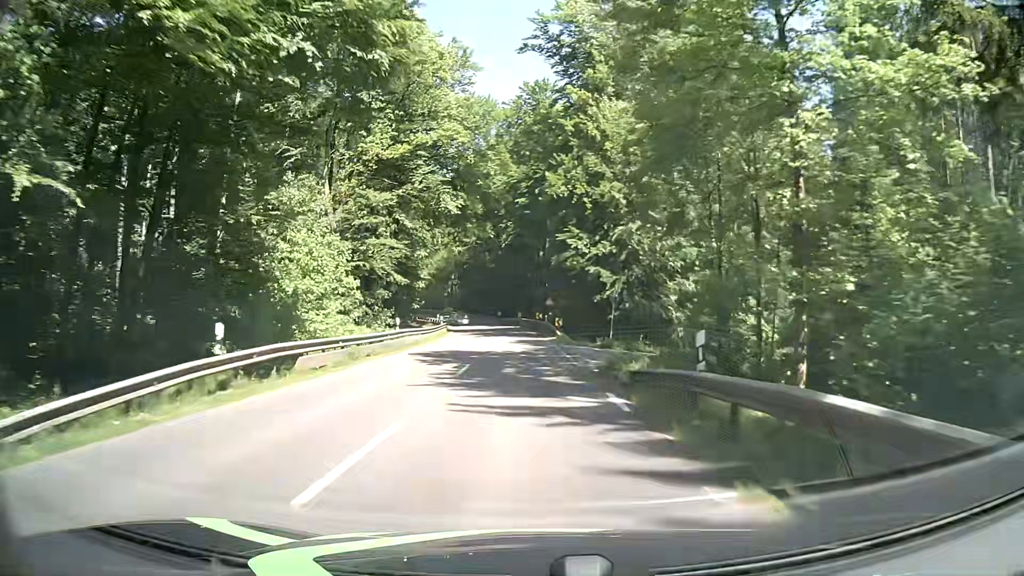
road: secondary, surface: asphalt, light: Day
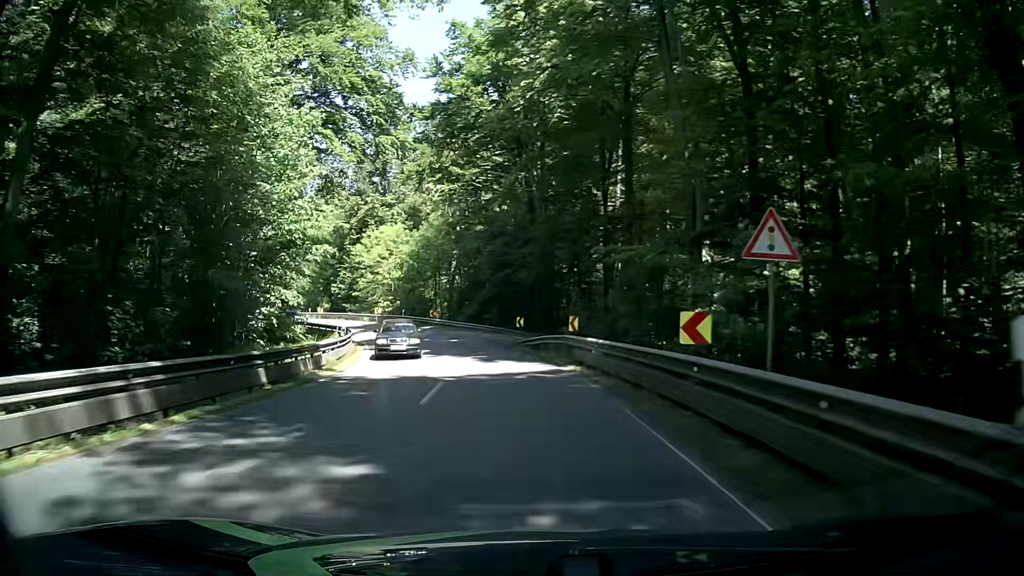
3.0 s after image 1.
(-1.4, +49.3) m; -3°
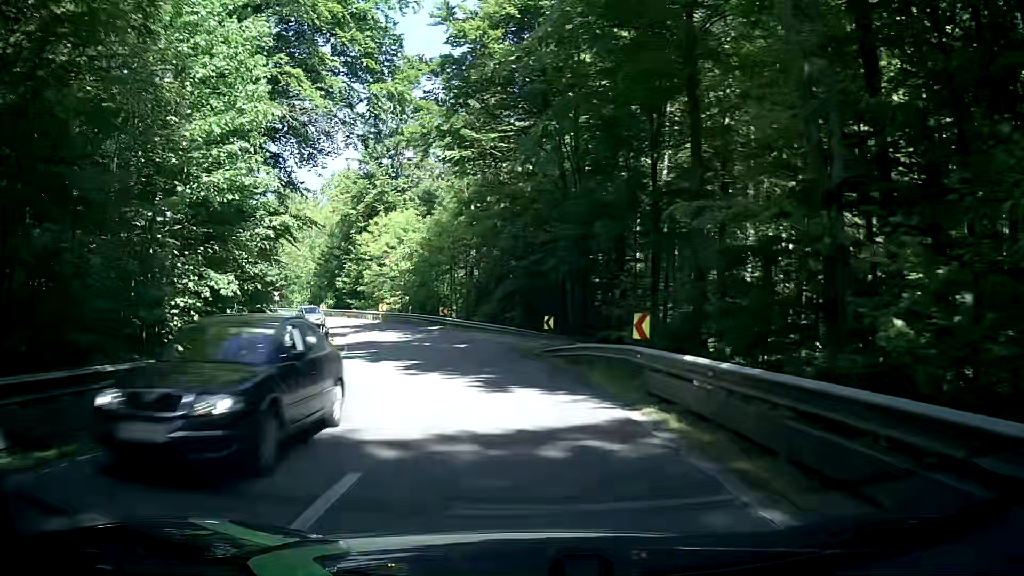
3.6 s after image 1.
(-0.1, +9.1) m; -3°
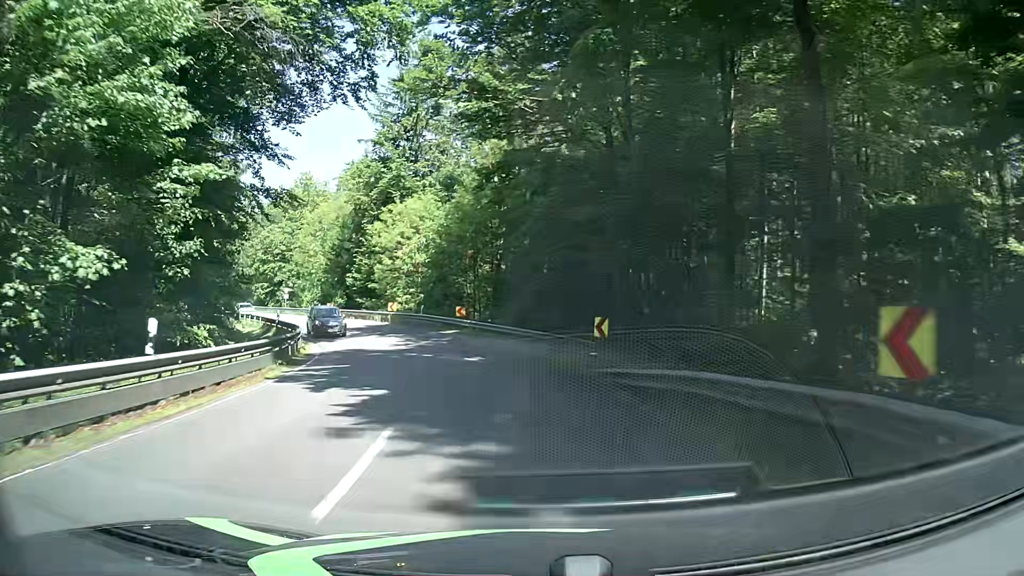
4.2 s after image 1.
(-0.2, +8.8) m; -1°
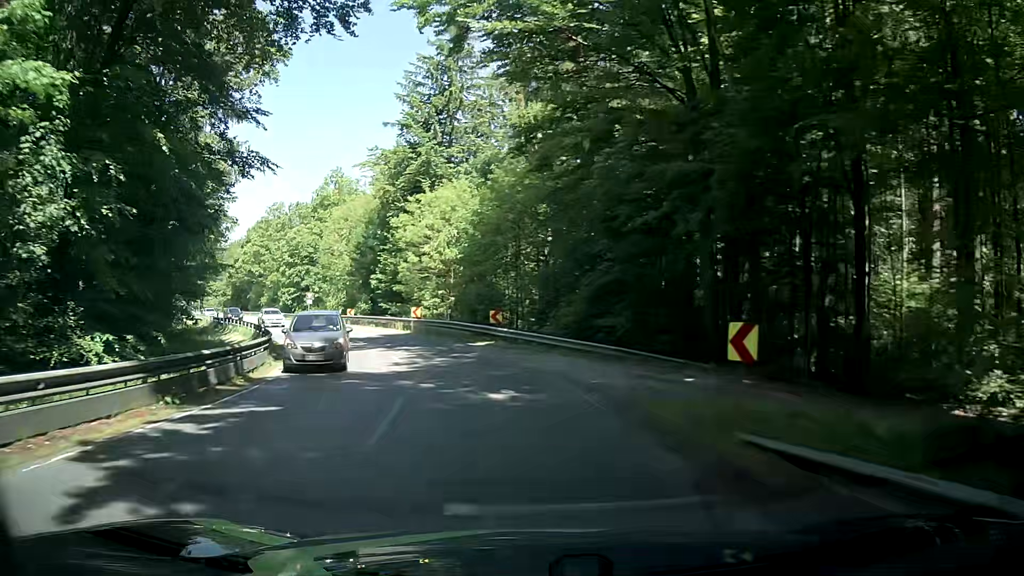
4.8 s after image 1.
(-0.4, +8.6) m; -5°
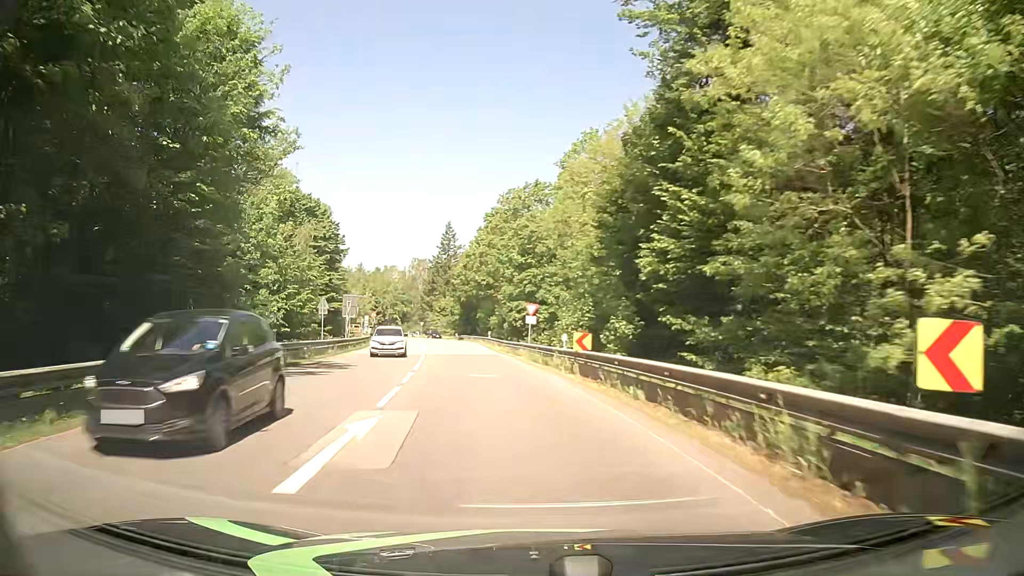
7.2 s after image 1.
(-7.3, +34.0) m; -24°
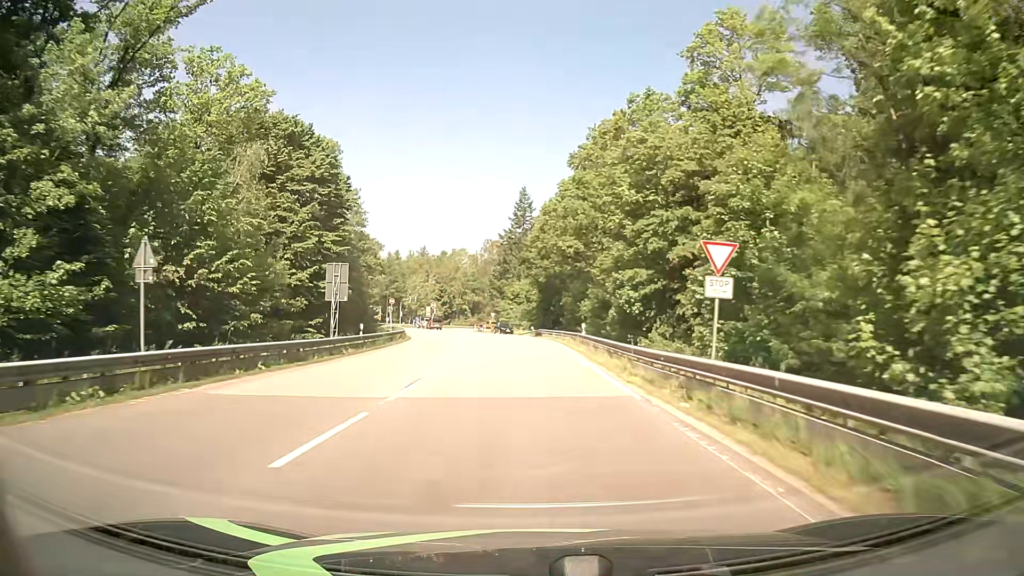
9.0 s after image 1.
(-2.3, +28.0) m; -7°
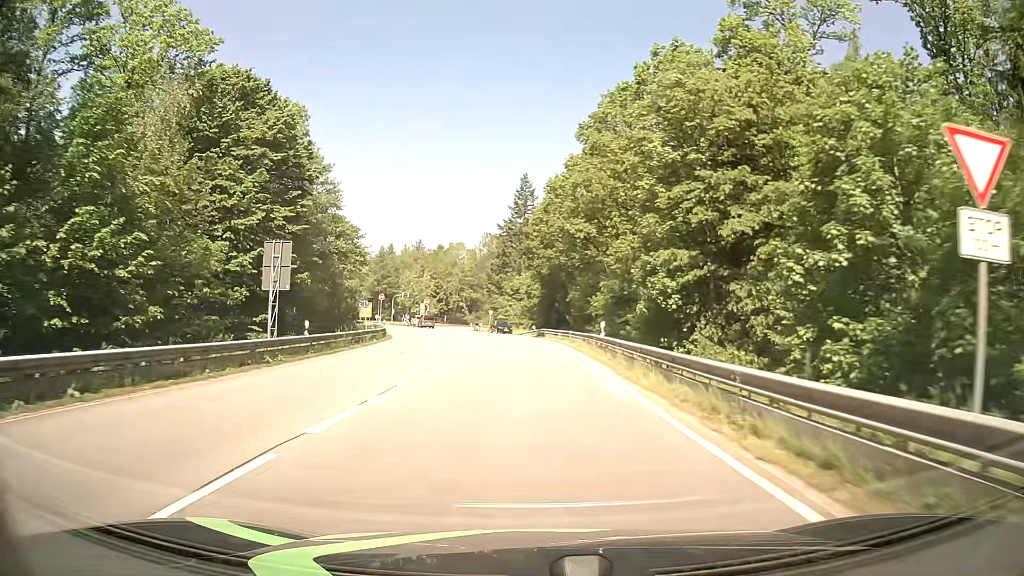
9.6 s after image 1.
(-0.1, +9.3) m; 0°
(0, +10) (0, +20) (0, +30) (0, +40) (-1, +50) (-3, +60) (-5, +70) (-7, +79) (-10, +89) (-12, +99) m
